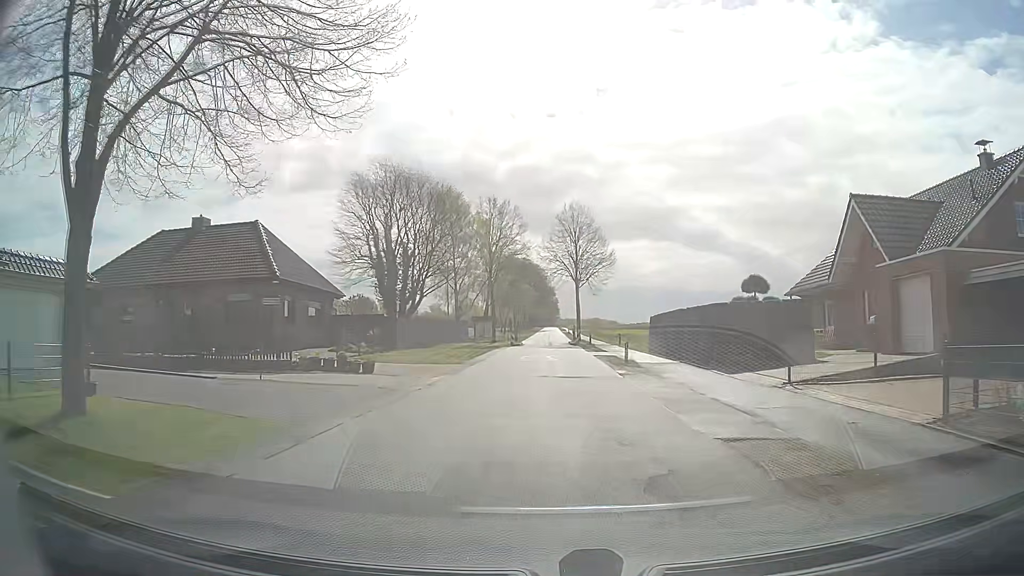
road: unclassified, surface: asphalt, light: Day
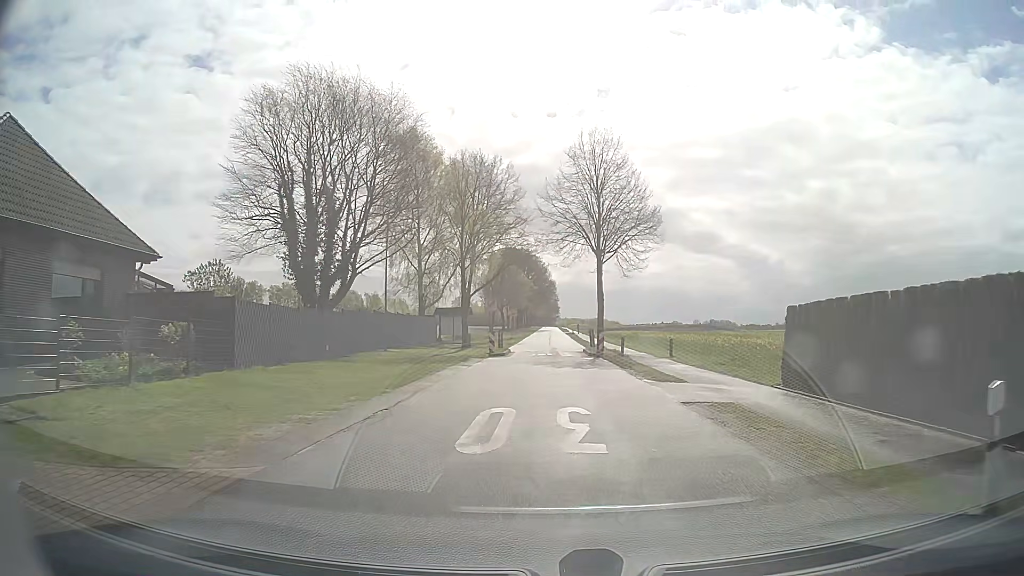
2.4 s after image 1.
(0.0, +21.2) m; 0°
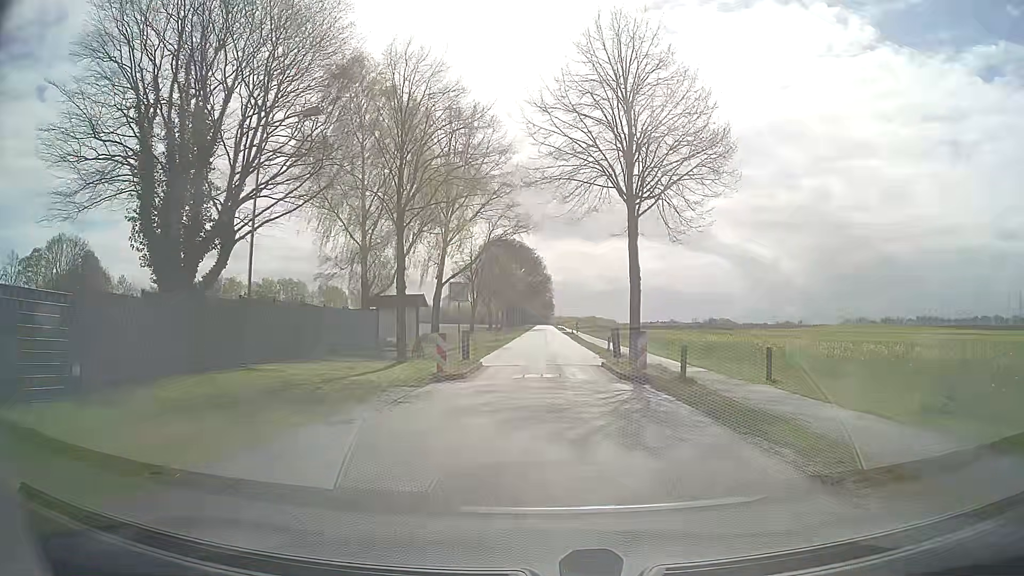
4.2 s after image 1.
(+0.1, +14.6) m; +1°
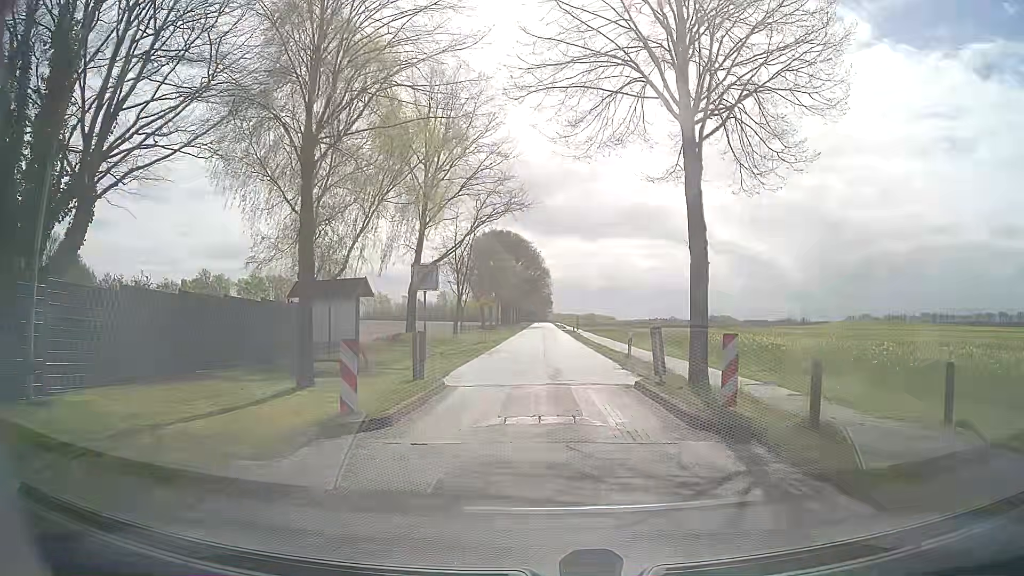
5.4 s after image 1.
(0.0, +8.3) m; 0°
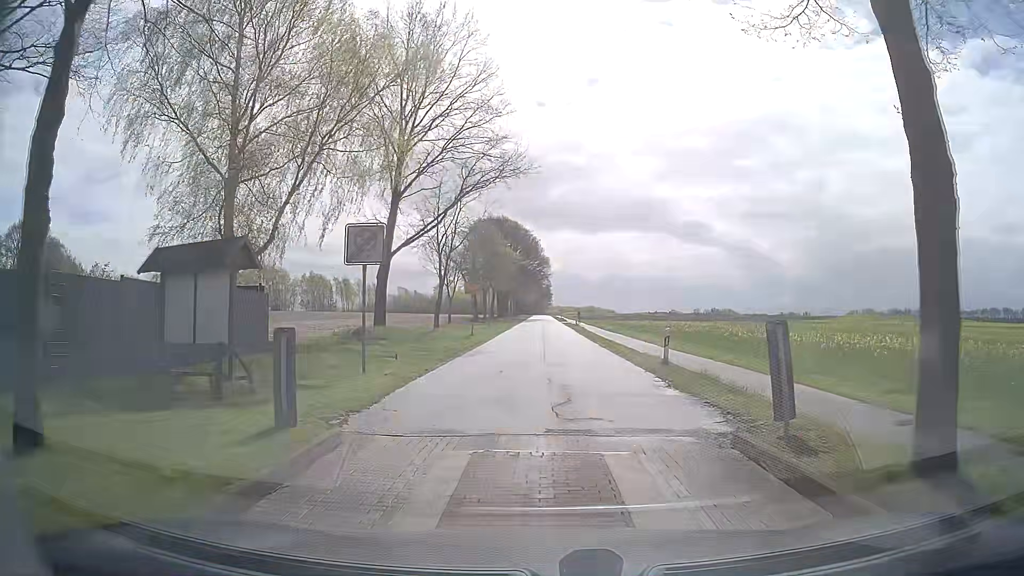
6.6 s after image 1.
(0.0, +7.5) m; -1°
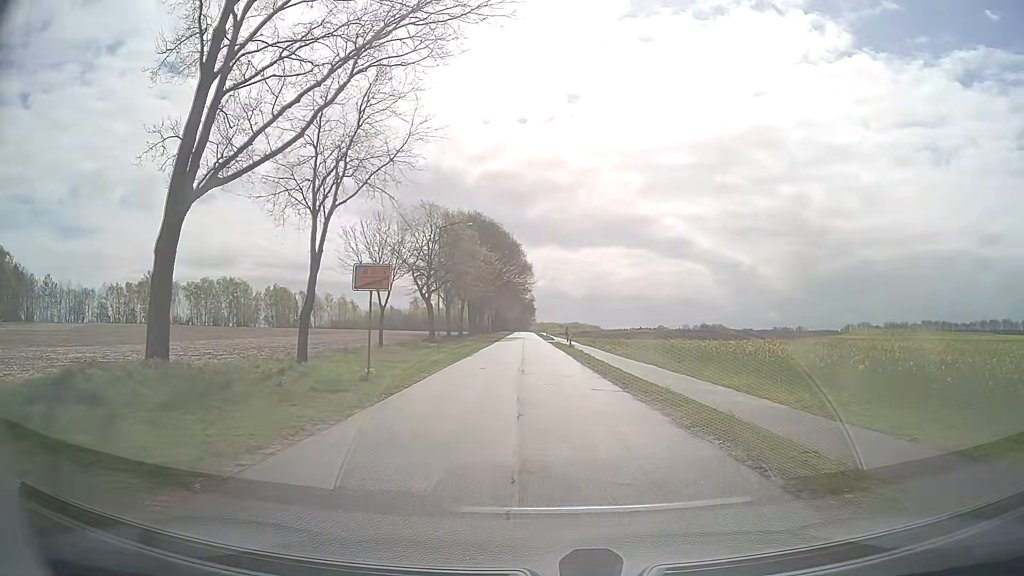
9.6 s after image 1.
(+0.5, +19.3) m; +2°
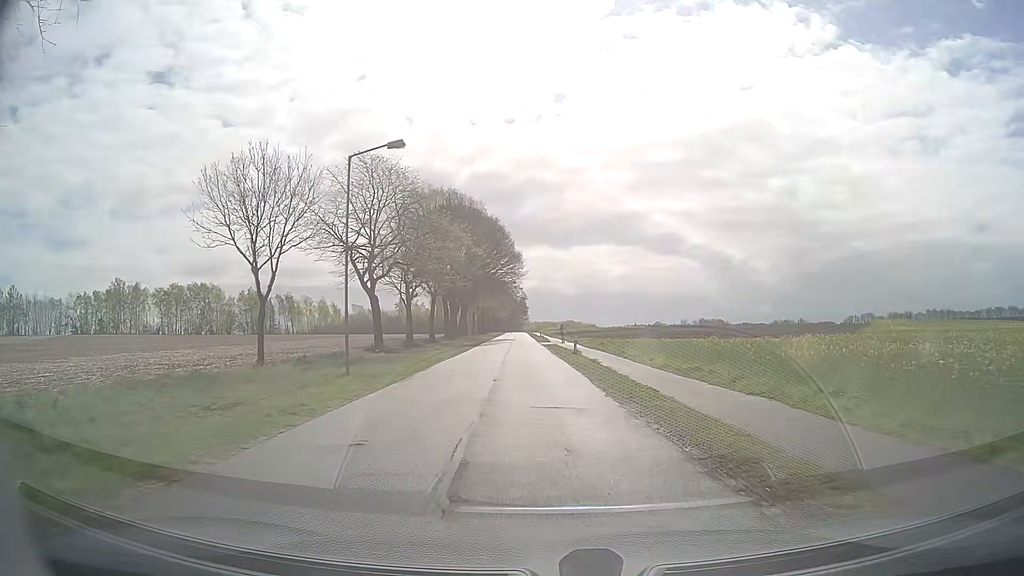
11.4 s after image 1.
(+0.2, +15.5) m; +1°
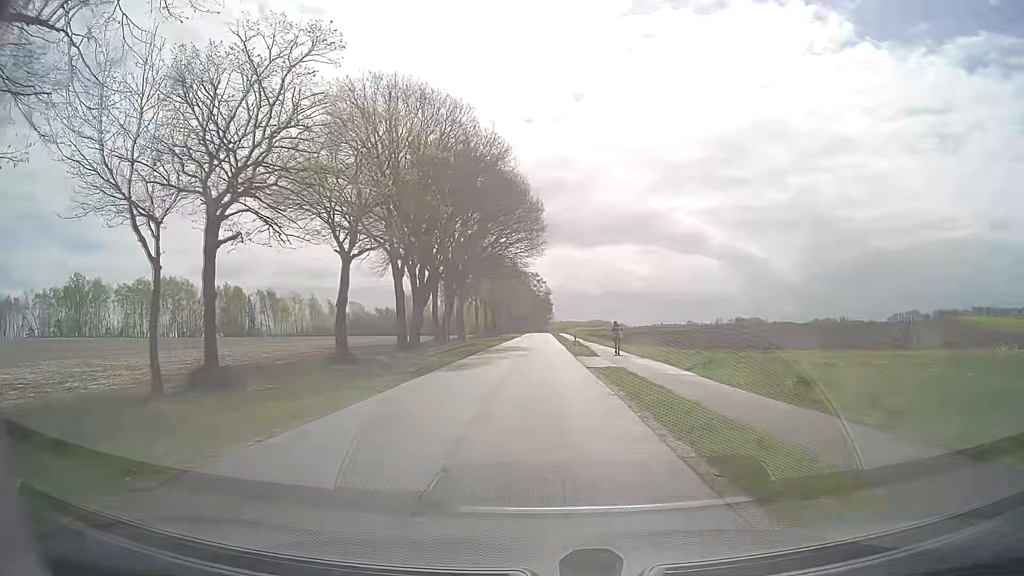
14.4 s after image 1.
(-0.7, +32.5) m; -2°
(0, +10) (0, +20) (0, +30) (0, +40) (0, +50) (0, +60) (0, +70) (0, +80) (0, +90) (0, +100) m
